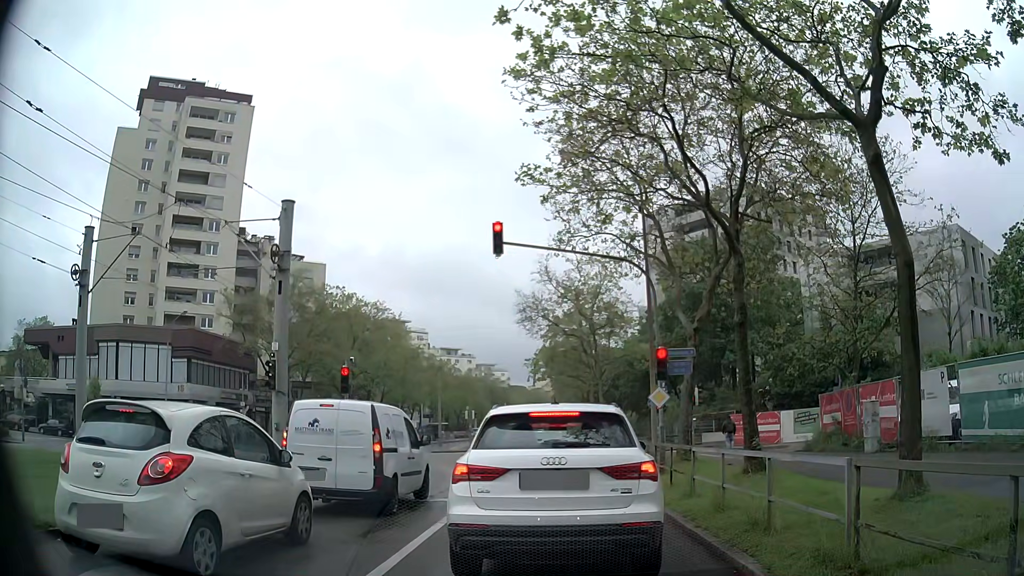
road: tertiary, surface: asphalt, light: Day
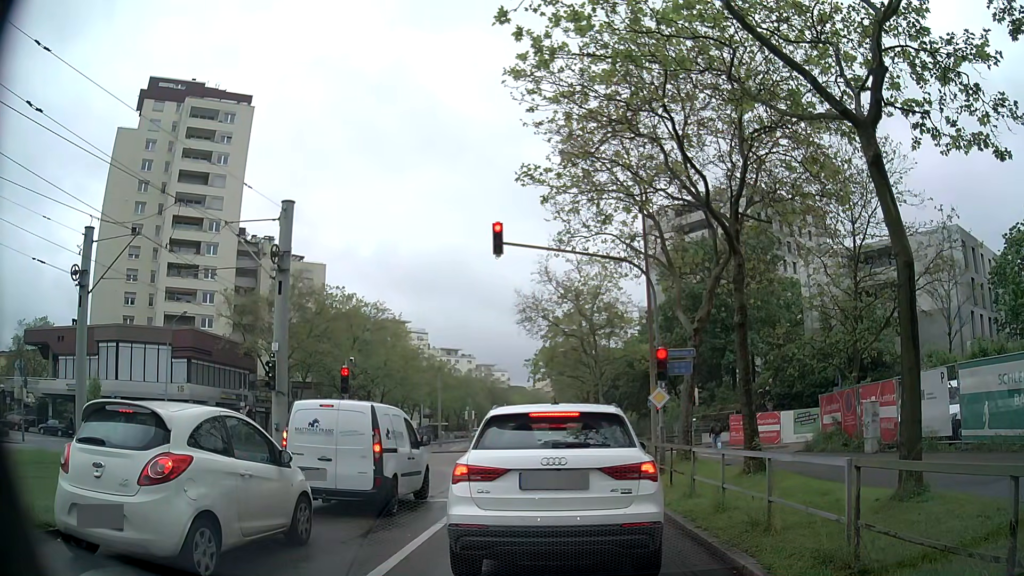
(0.0, +0.1) m; 0°
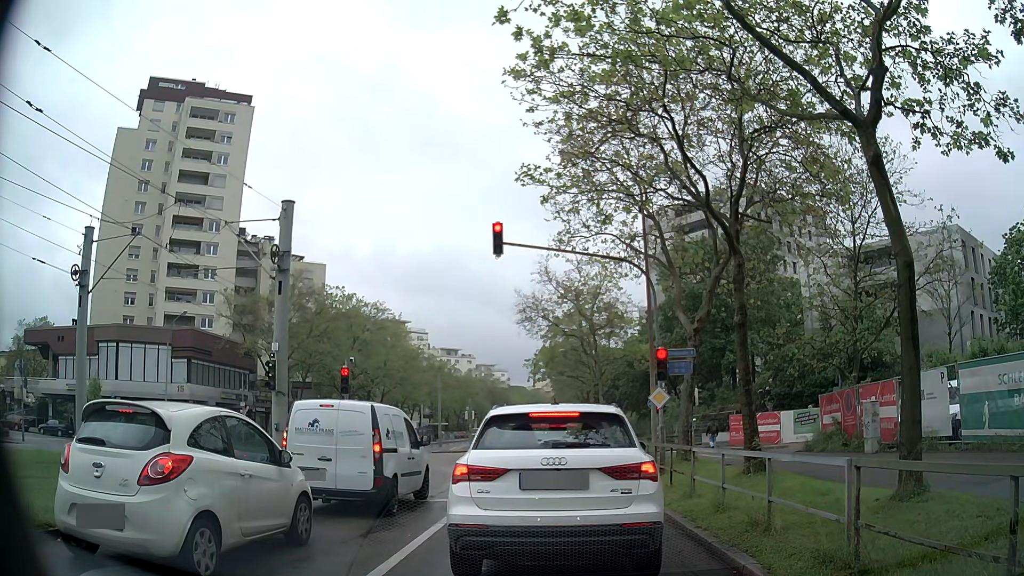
(0.0, 0.0) m; 0°
